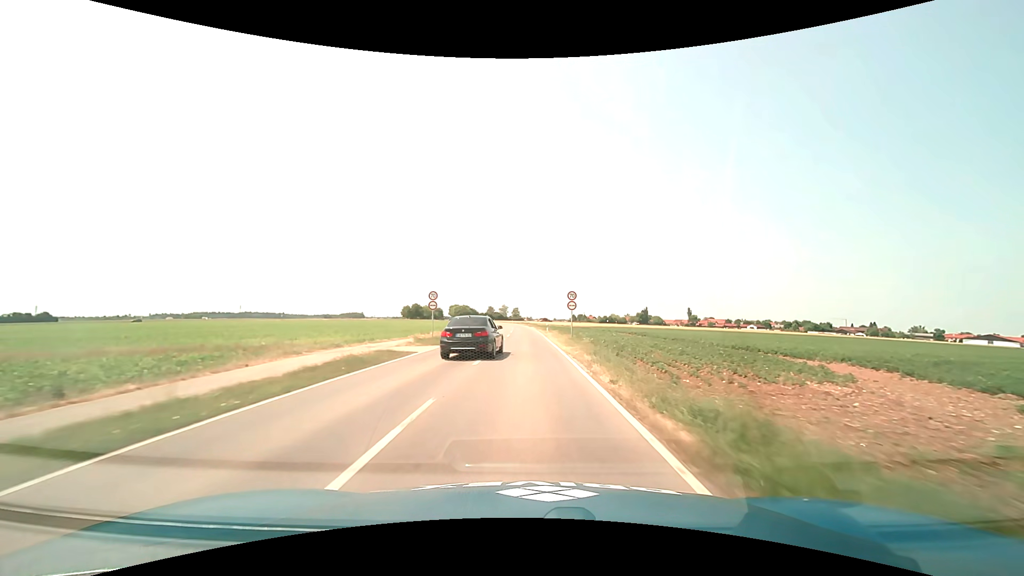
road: tertiary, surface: asphalt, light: Day
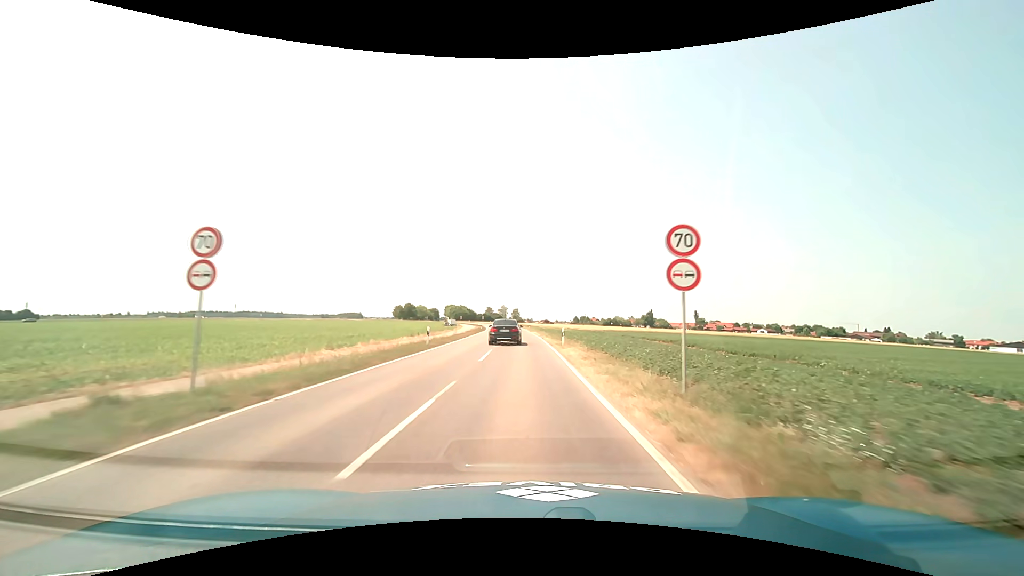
(0.0, +22.3) m; 0°
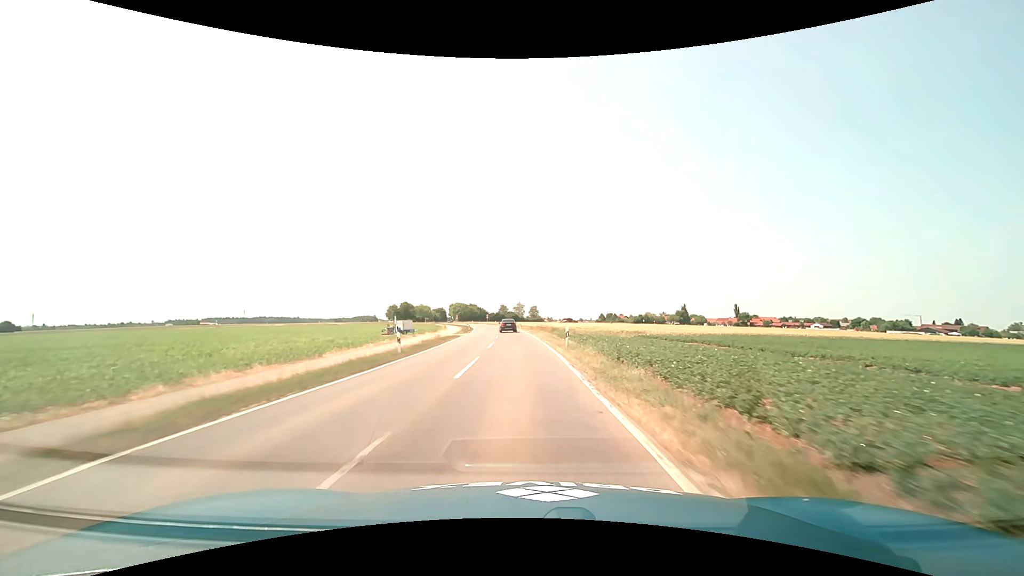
(-0.5, +55.1) m; -2°
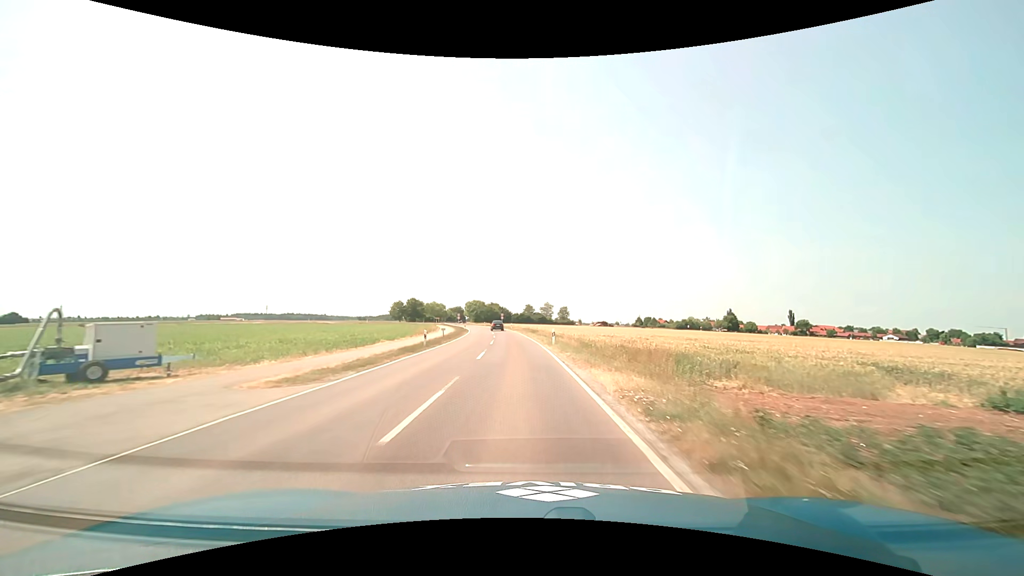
(-1.2, +43.4) m; -4°
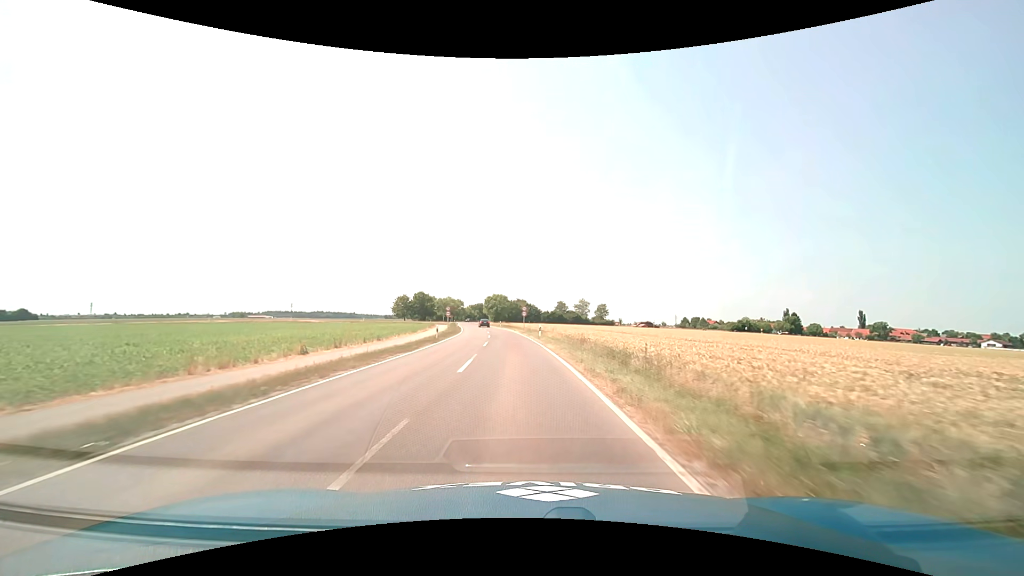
(-1.1, +43.0) m; -3°
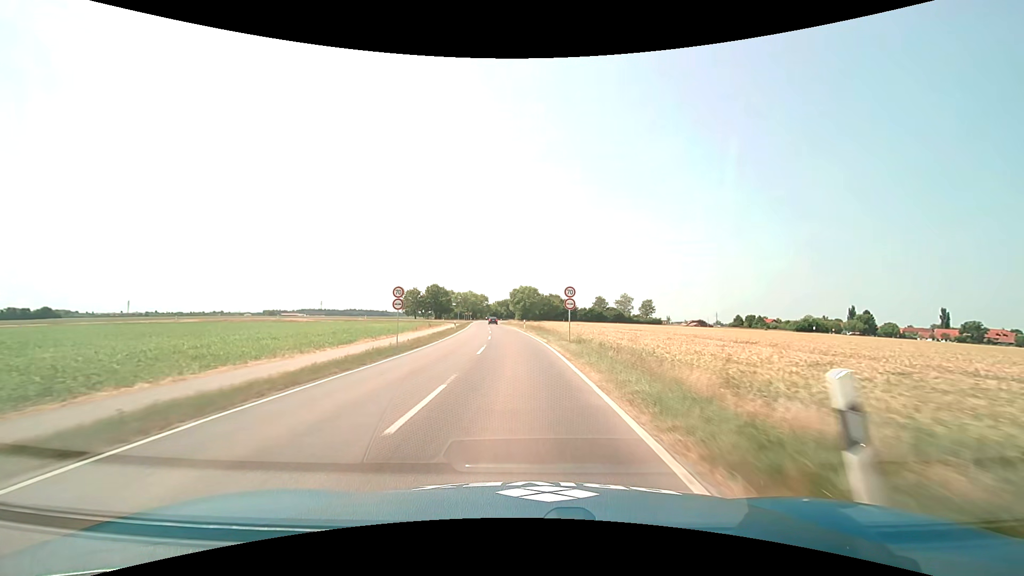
(-1.0, +32.2) m; -4°
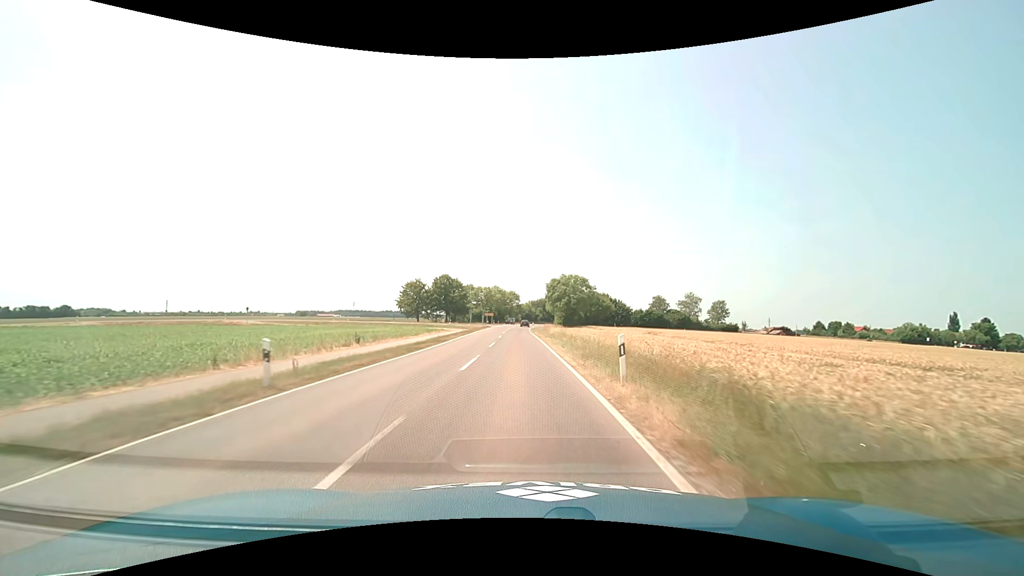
(-1.6, +42.6) m; -4°
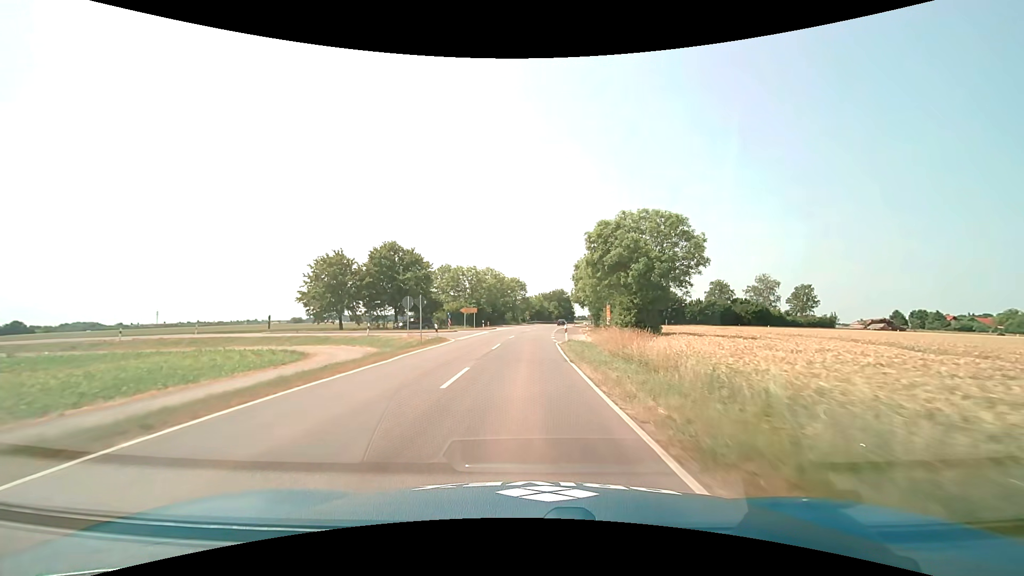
(-0.9, +52.7) m; -1°
(0, +10) (0, +20) (0, +30) (0, +40) (+1, +50) (+1, +60) (+2, +70) (+3, +80) (+4, +90) (+5, +100) m
